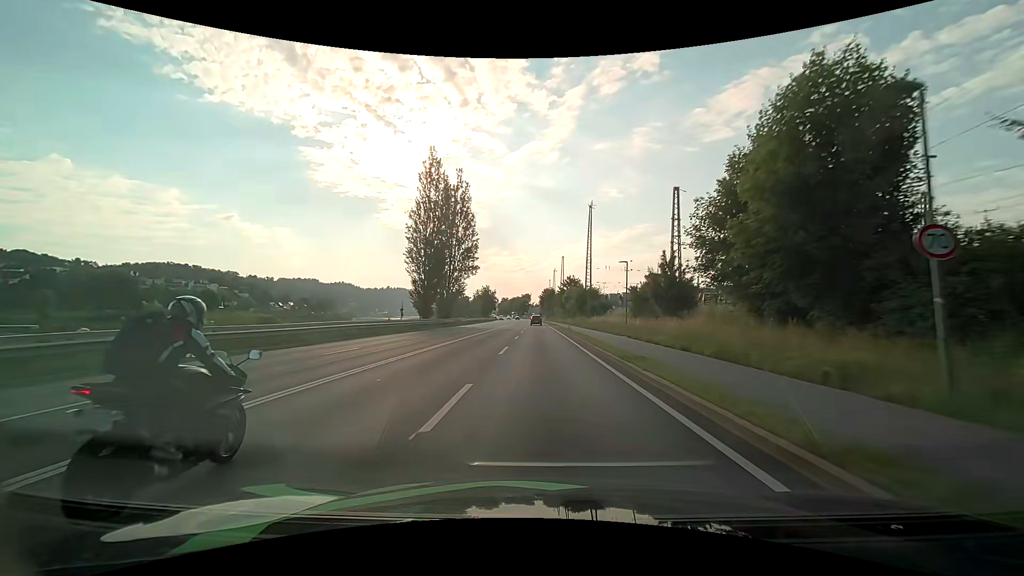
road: primary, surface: asphalt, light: Day
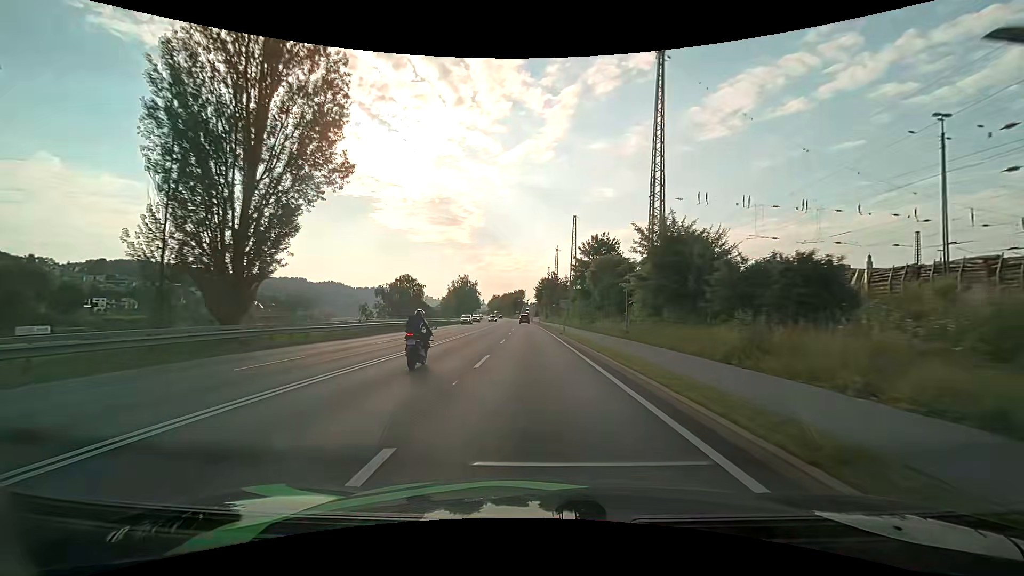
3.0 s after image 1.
(0.0, +53.0) m; +1°
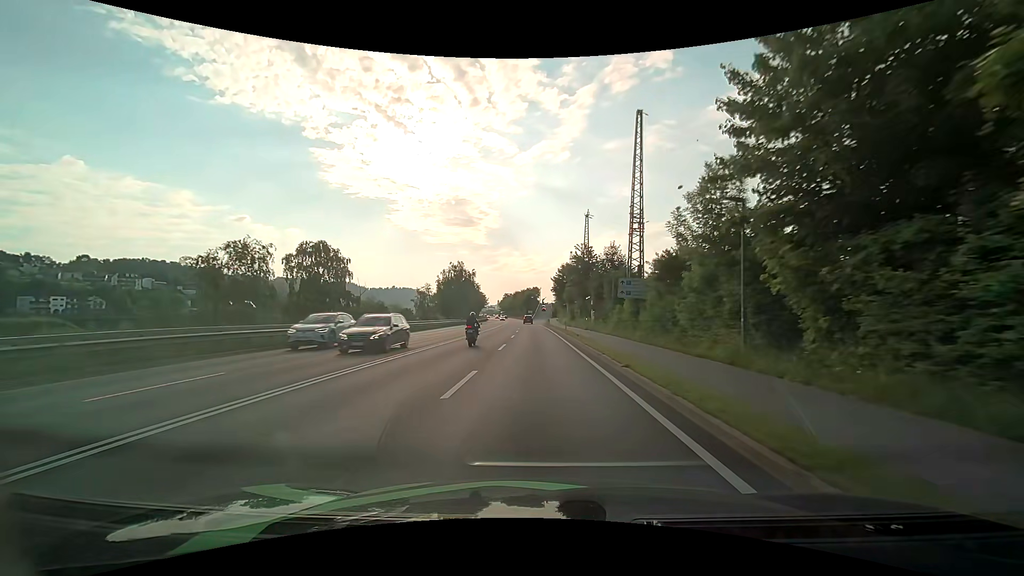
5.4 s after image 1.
(-0.7, +41.0) m; -2°
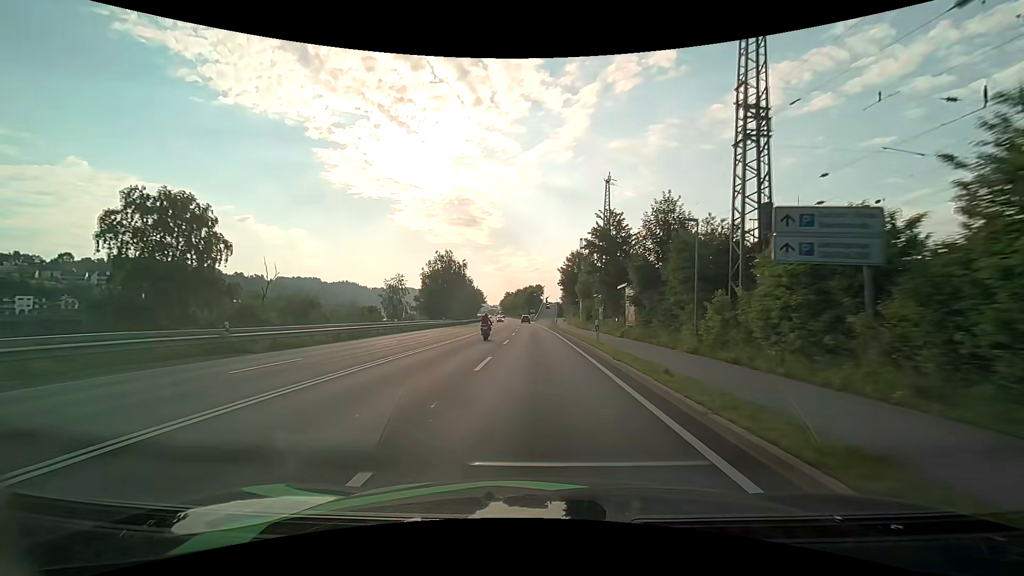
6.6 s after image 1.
(-0.2, +20.0) m; -1°
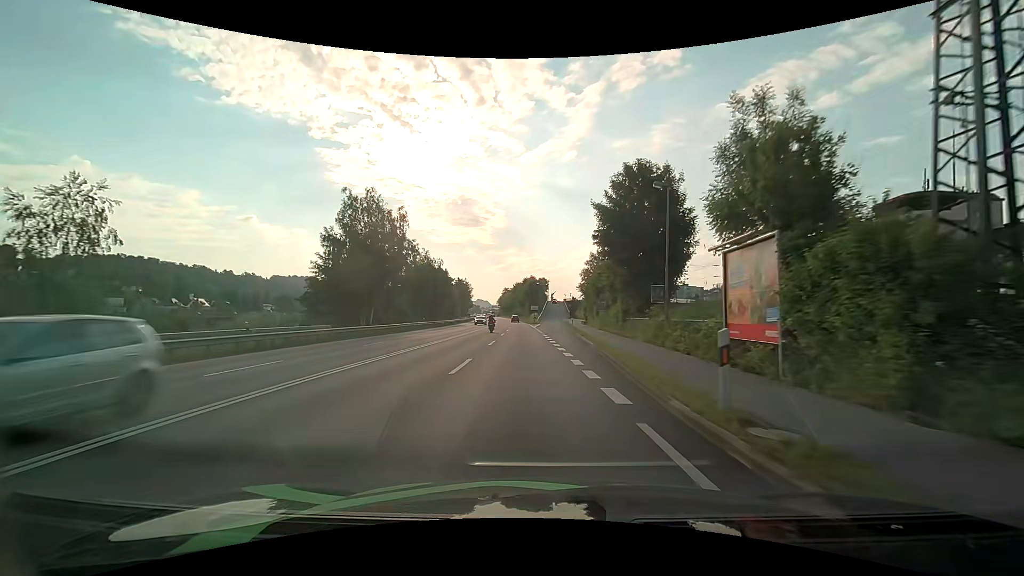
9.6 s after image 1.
(-0.4, +48.8) m; 0°
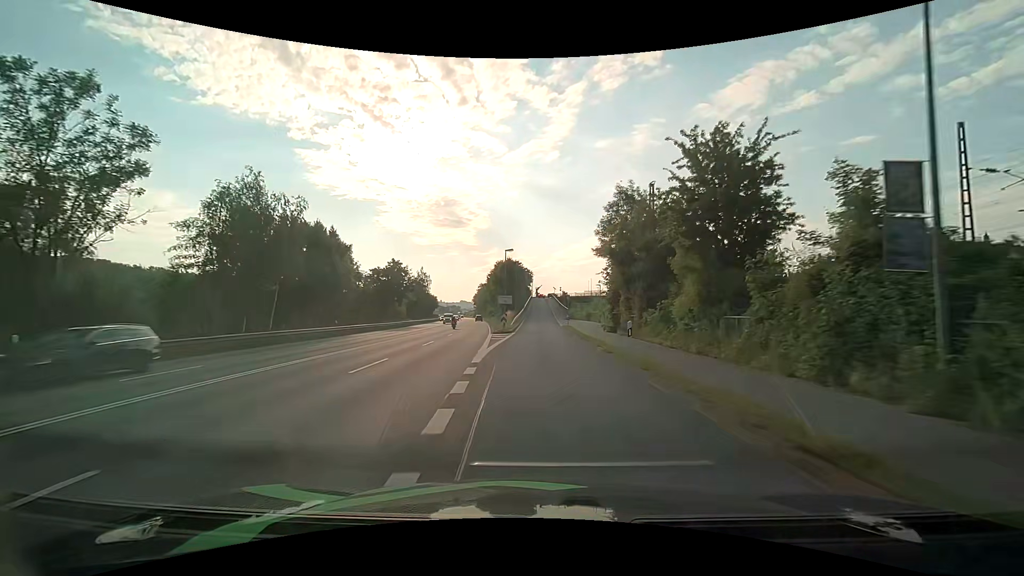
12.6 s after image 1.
(+0.9, +47.1) m; +2°
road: unclassified
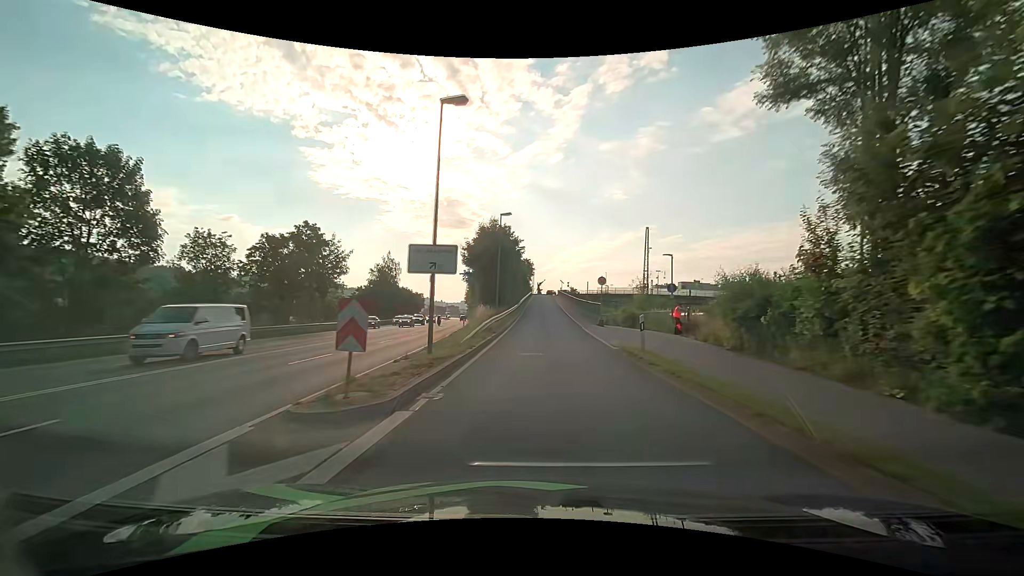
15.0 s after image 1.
(-0.1, +33.7) m; -1°
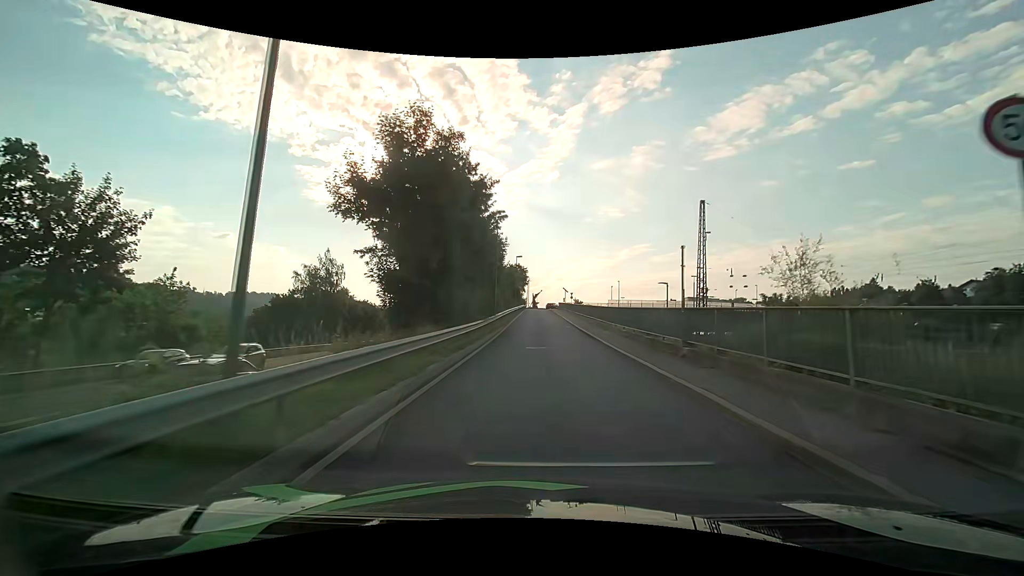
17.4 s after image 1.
(+0.4, +29.9) m; +1°
(0, +10) (0, +20) (0, +30) (0, +40) (0, +50) (0, +60) (0, +70) (0, +80) (0, +90) (0, +100) m
